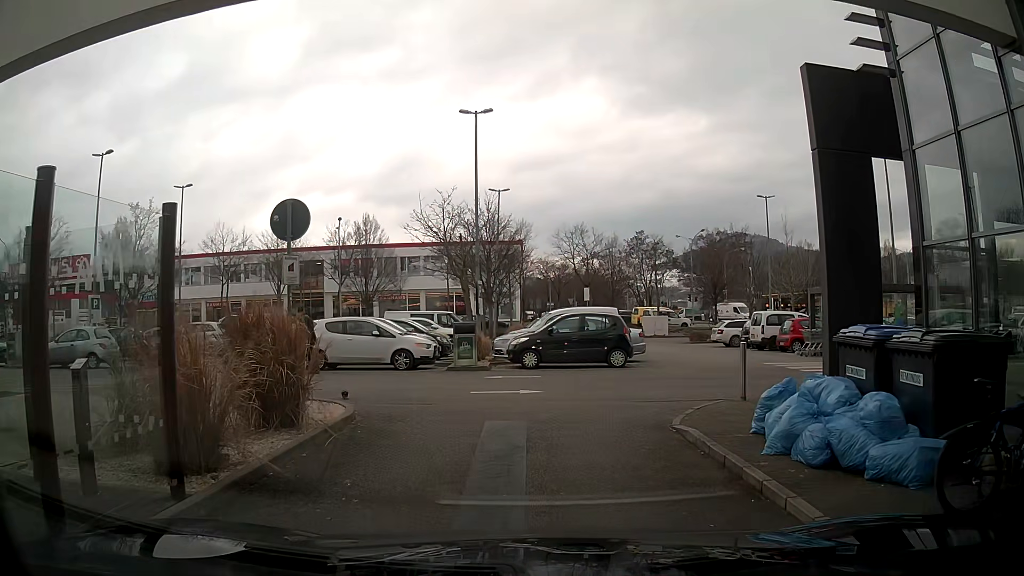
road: residential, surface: asphalt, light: Day
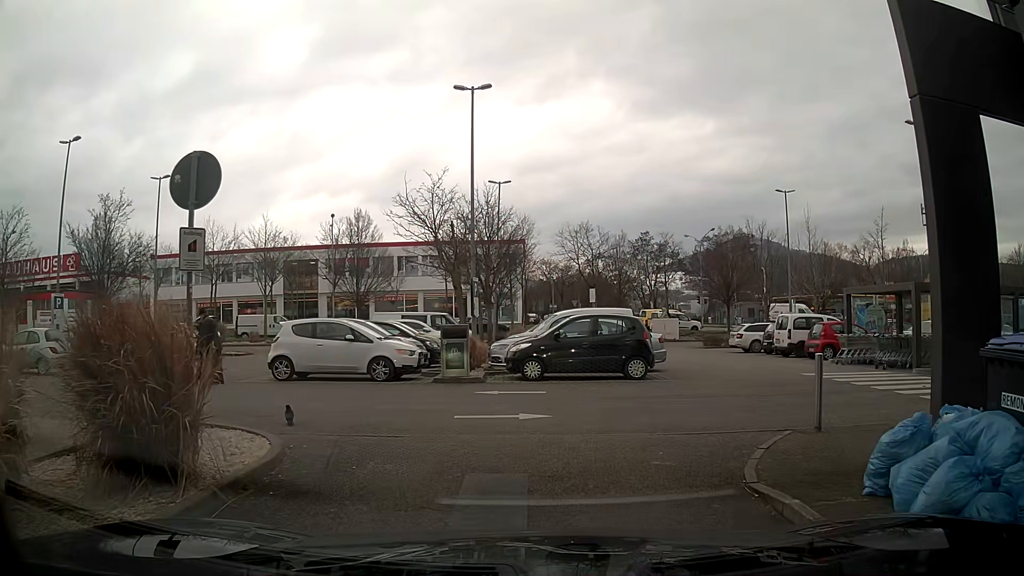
(0.0, +3.1) m; -2°
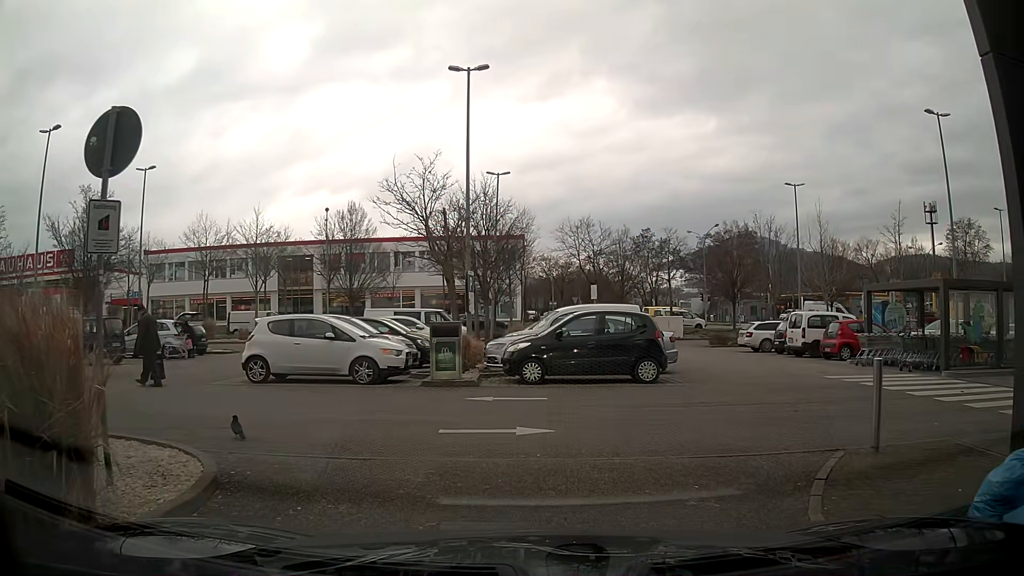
(0.0, +1.6) m; 0°
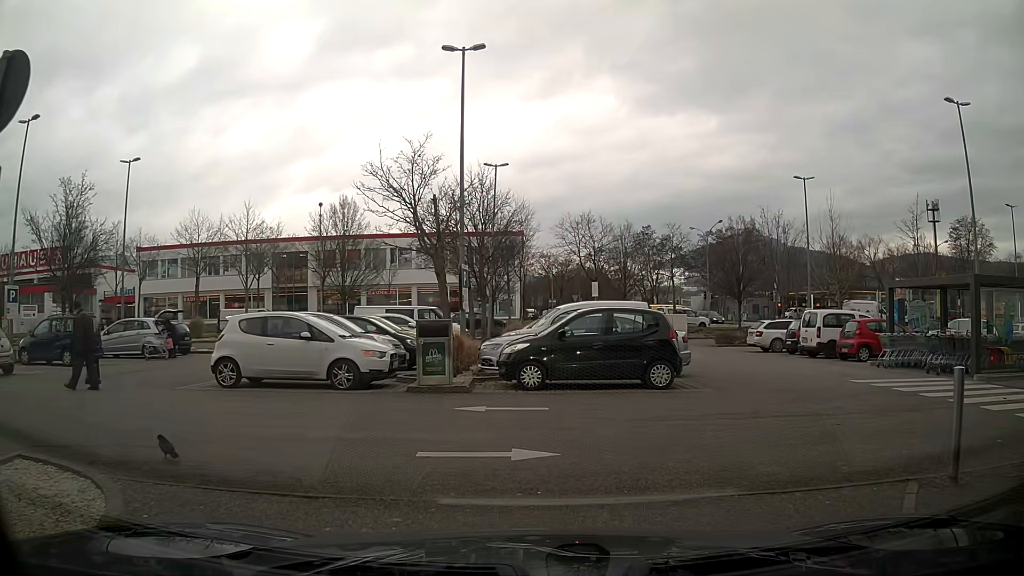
(0.0, +1.5) m; 0°
